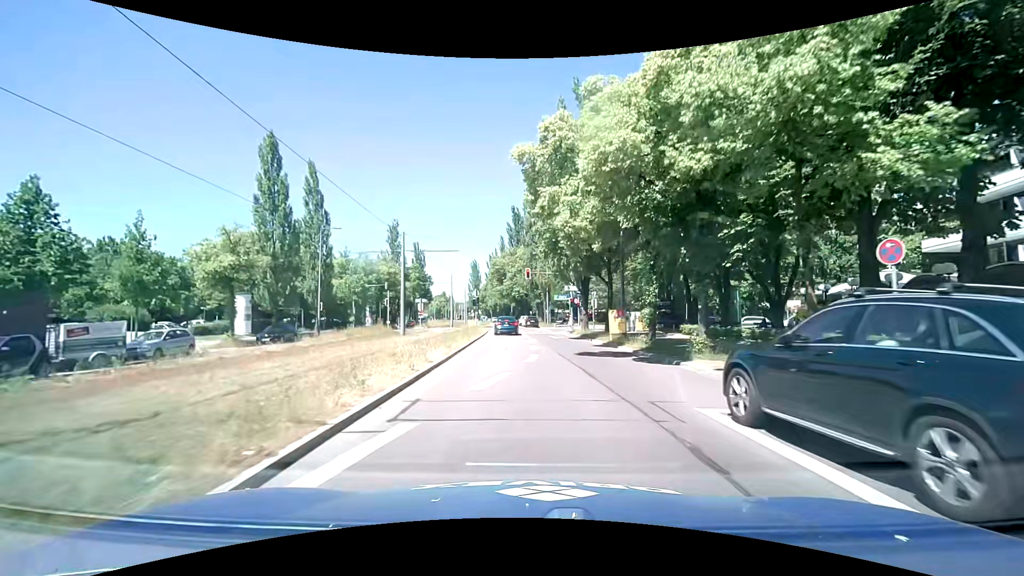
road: secondary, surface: asphalt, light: Day
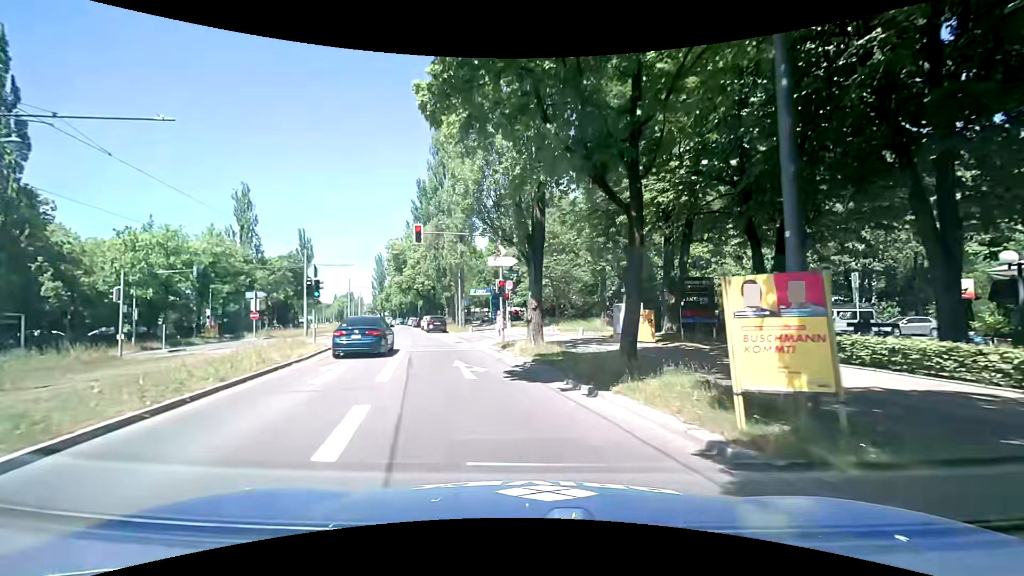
(+1.1, +22.0) m; +10°
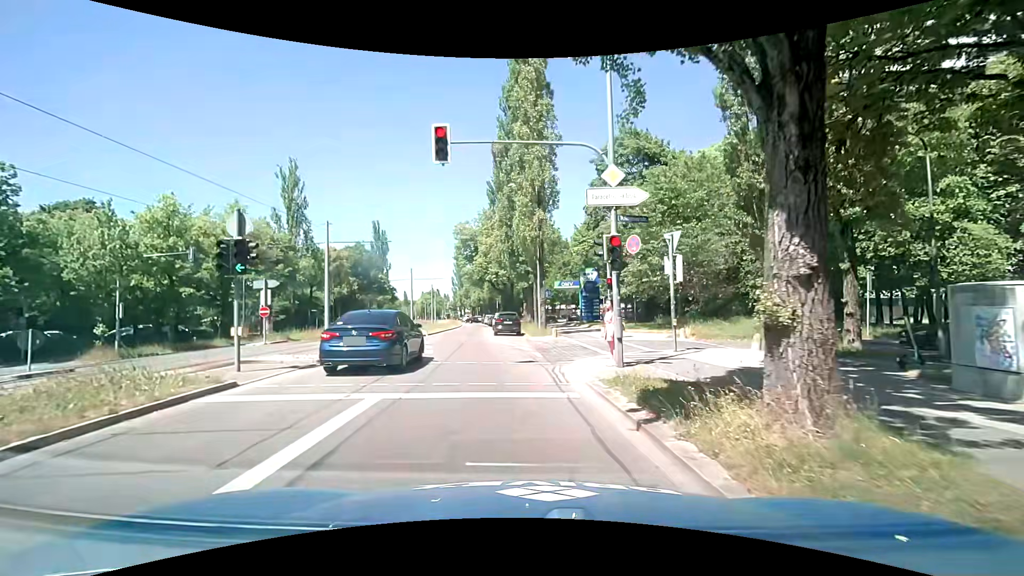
(-1.1, +12.7) m; -9°
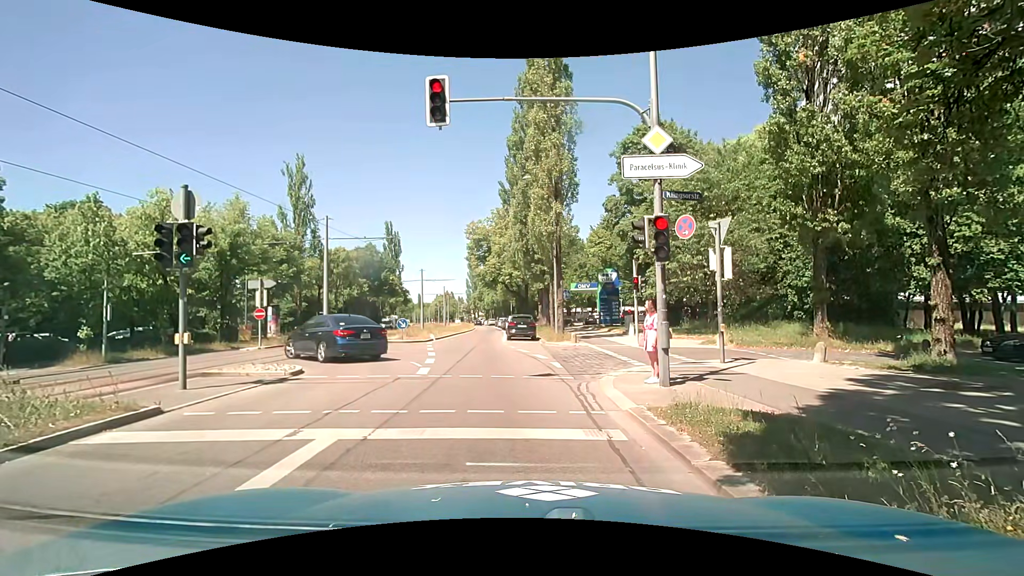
(-0.1, +2.2) m; -4°
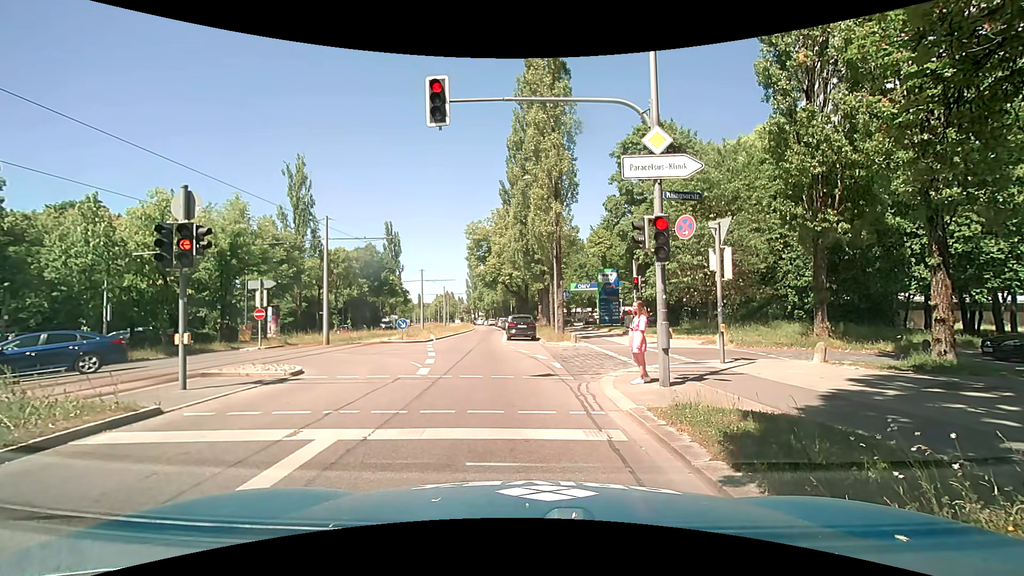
(0.0, 0.0) m; 0°
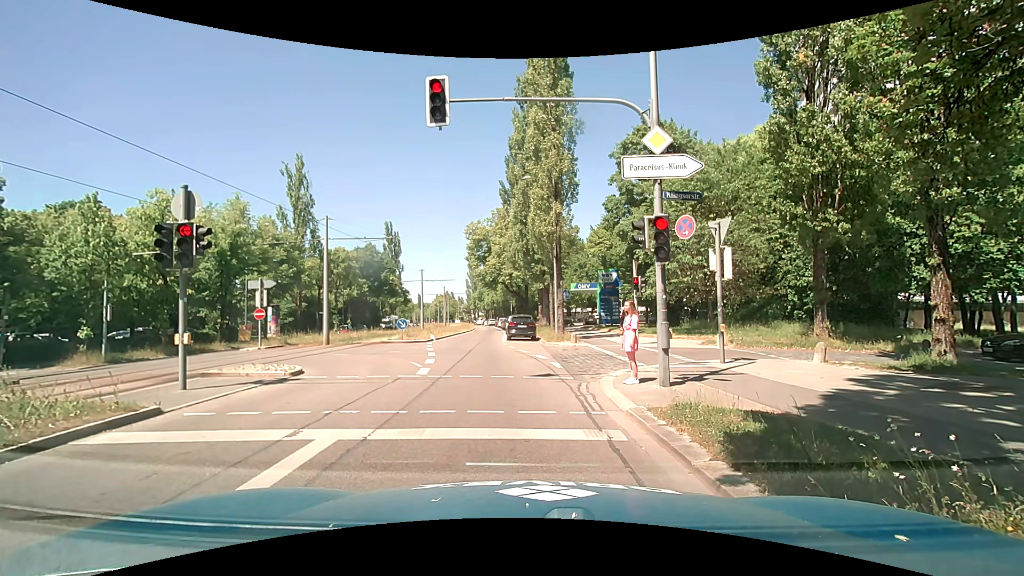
(0.0, 0.0) m; 0°
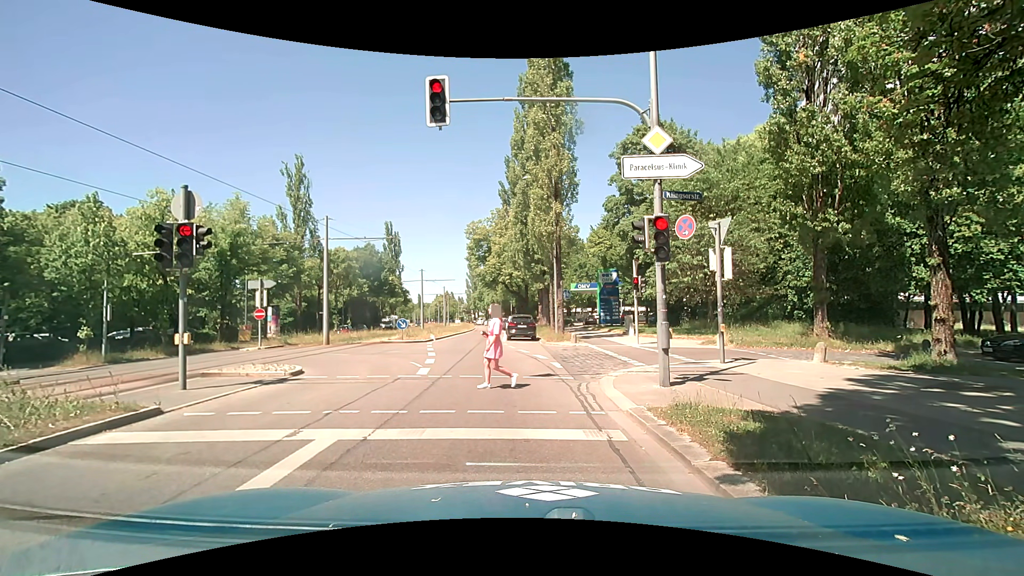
(0.0, 0.0) m; 0°
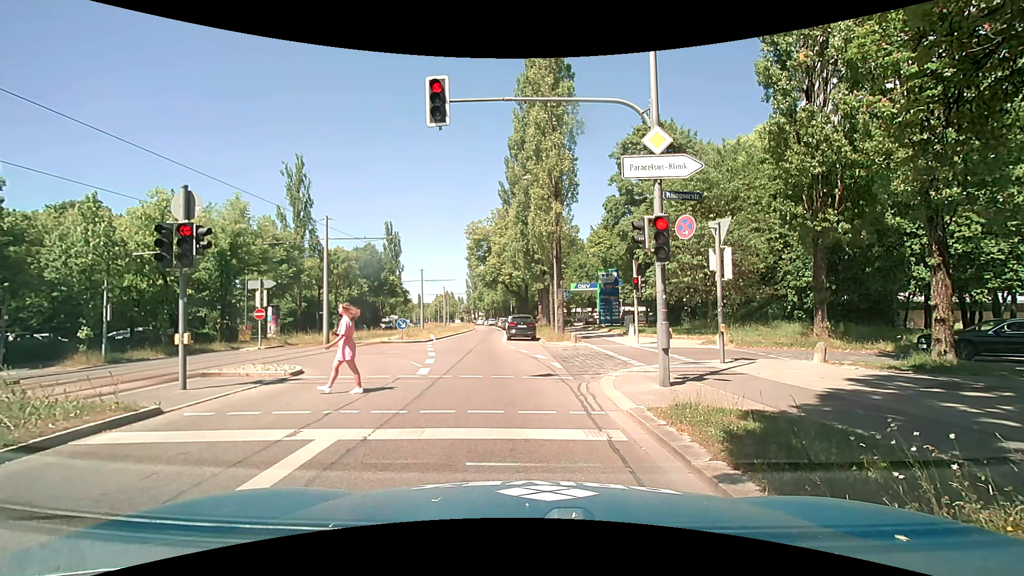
(0.0, 0.0) m; 0°
